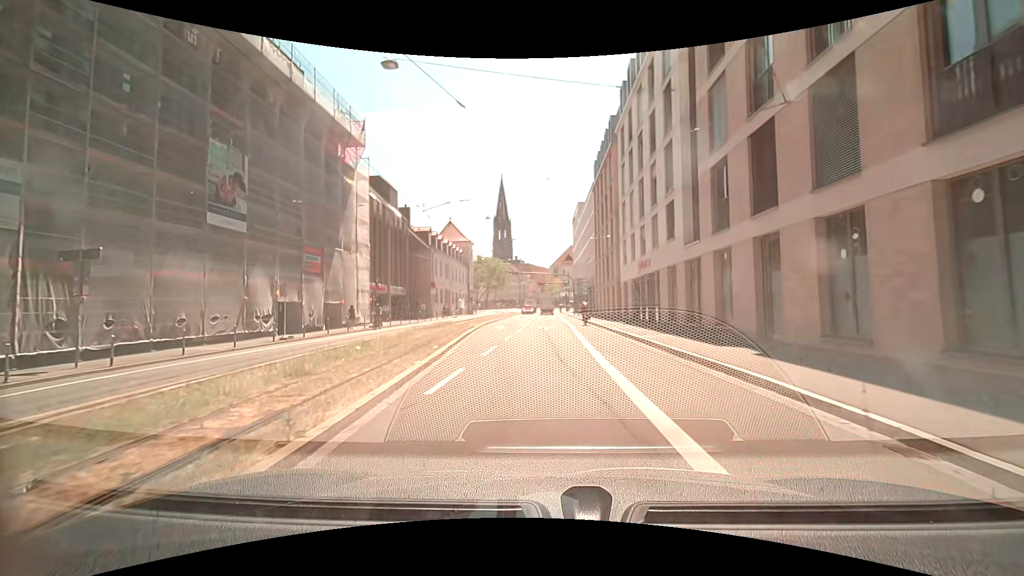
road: primary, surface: asphalt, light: Day
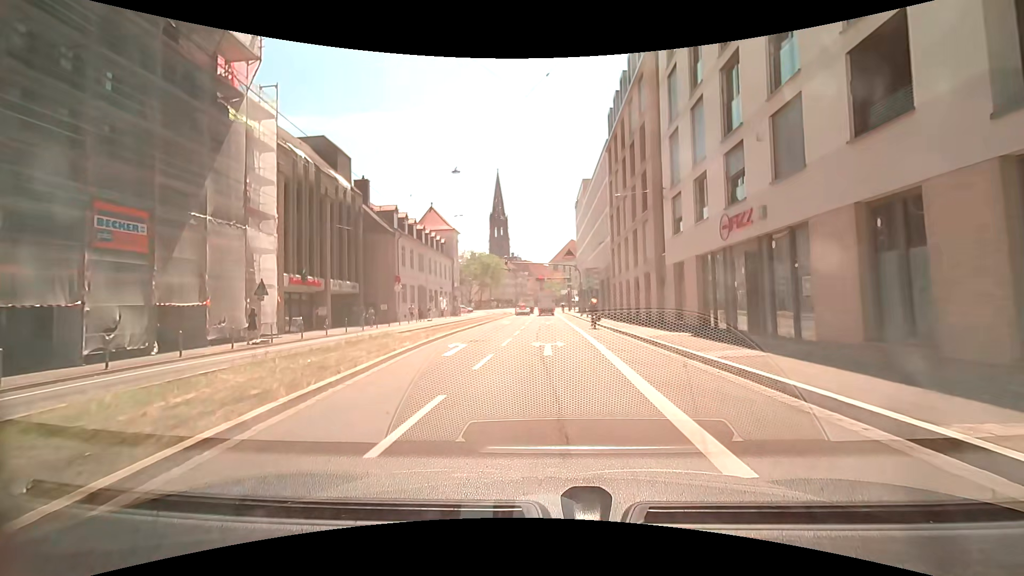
(-0.2, +15.1) m; 0°
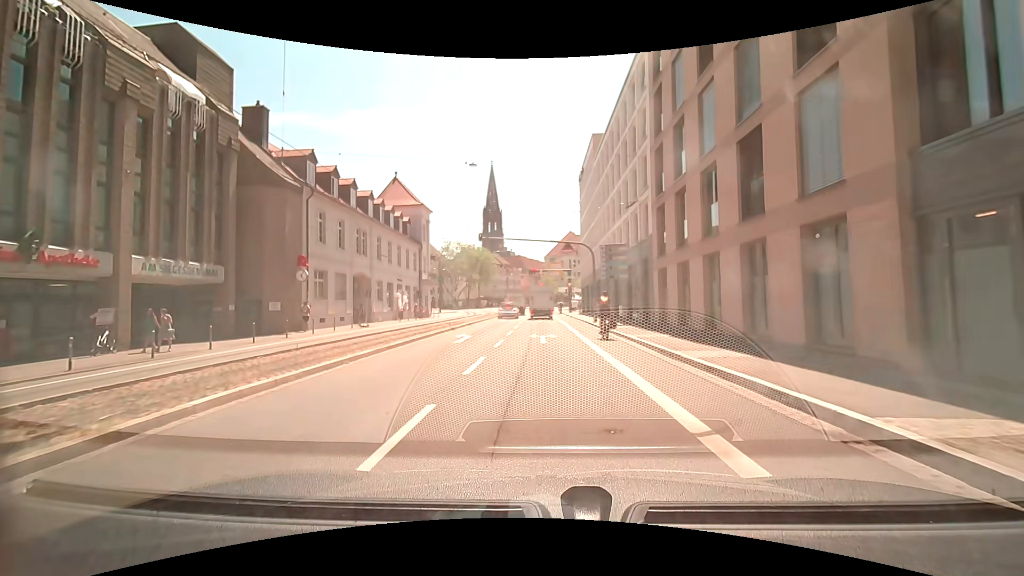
(+0.3, +18.7) m; 0°
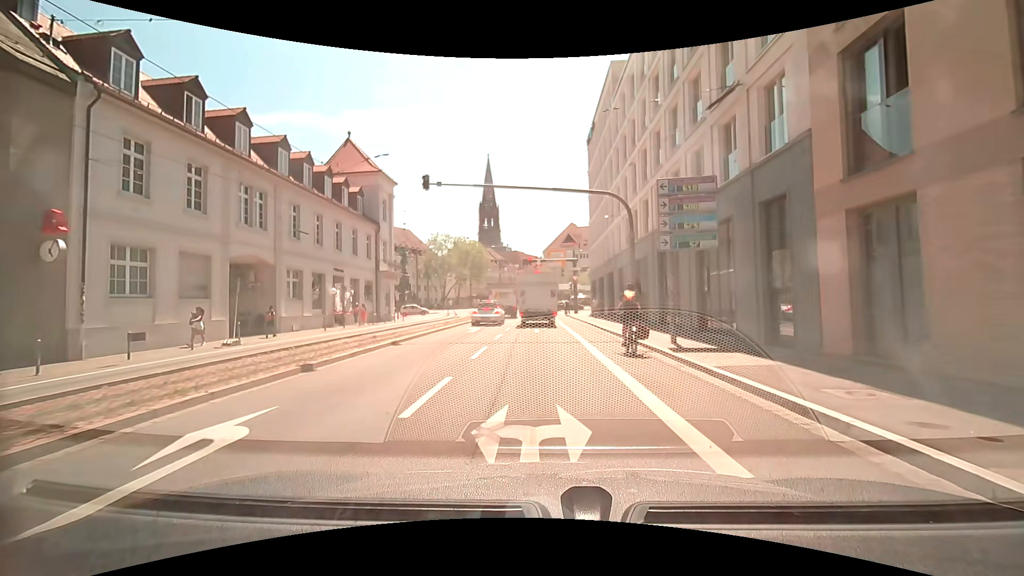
(+0.3, +15.6) m; +2°
